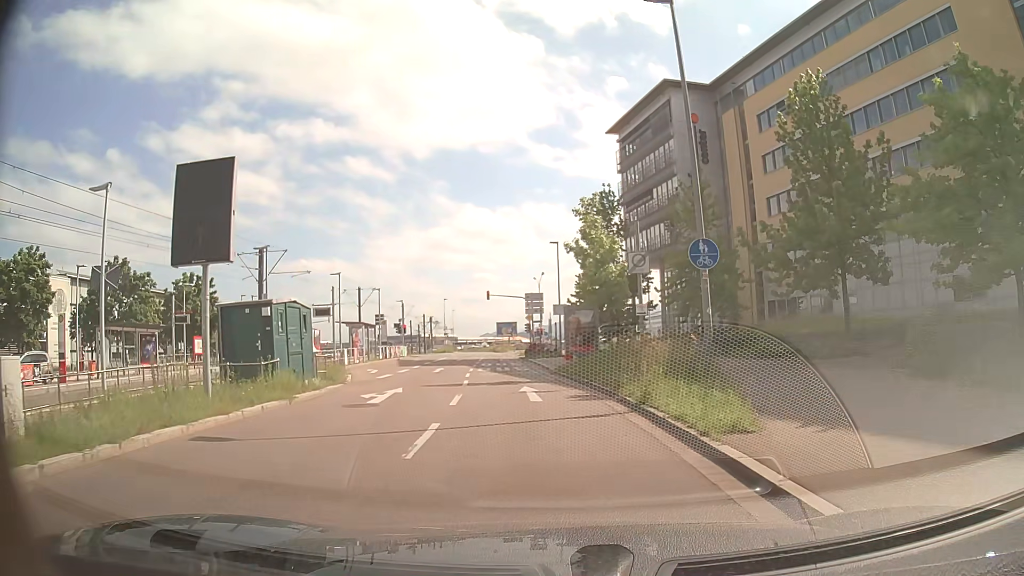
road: secondary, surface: asphalt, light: Day
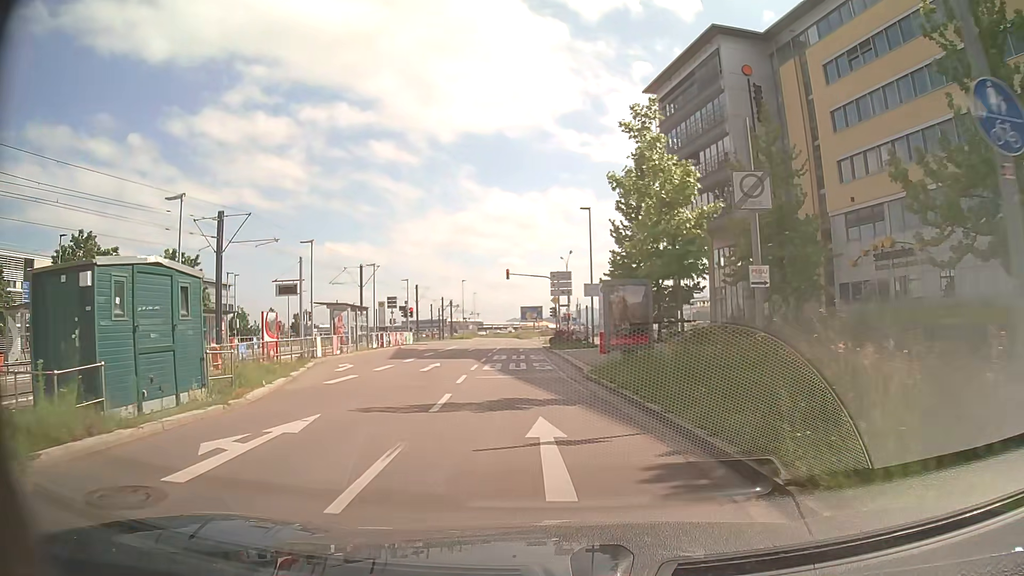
(-0.1, +8.7) m; -2°
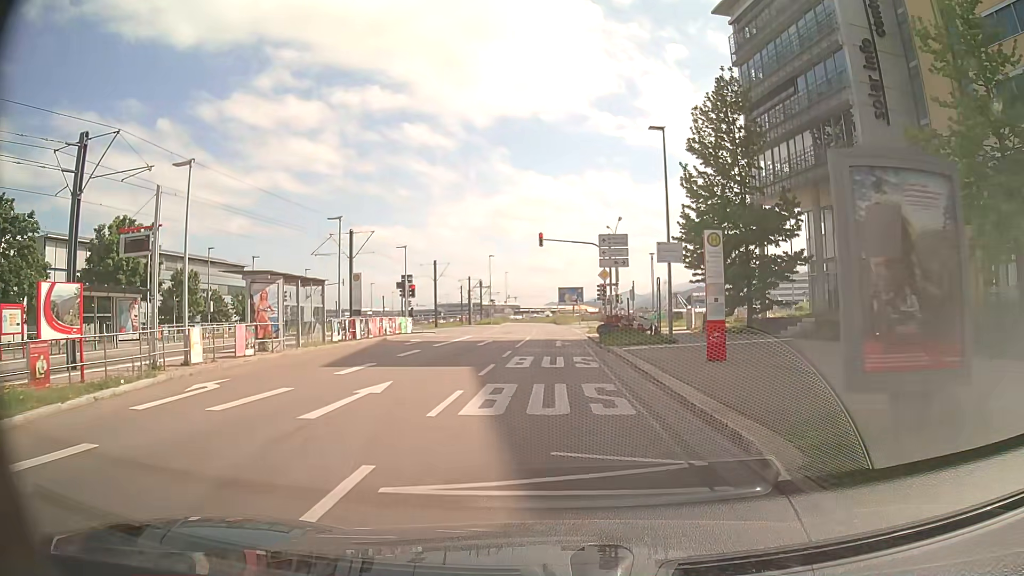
(-0.5, +13.8) m; -3°
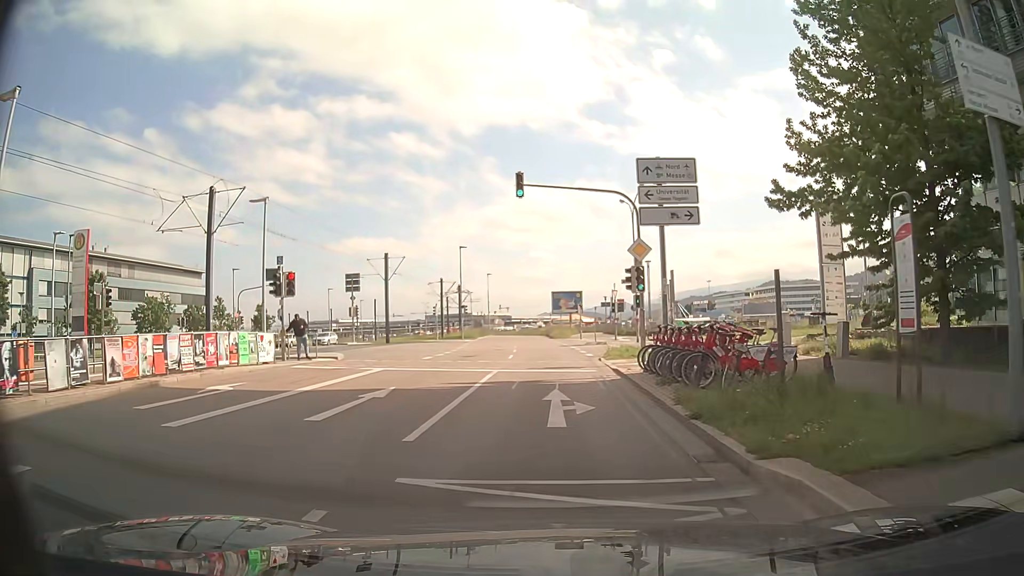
(-0.2, +19.4) m; 0°
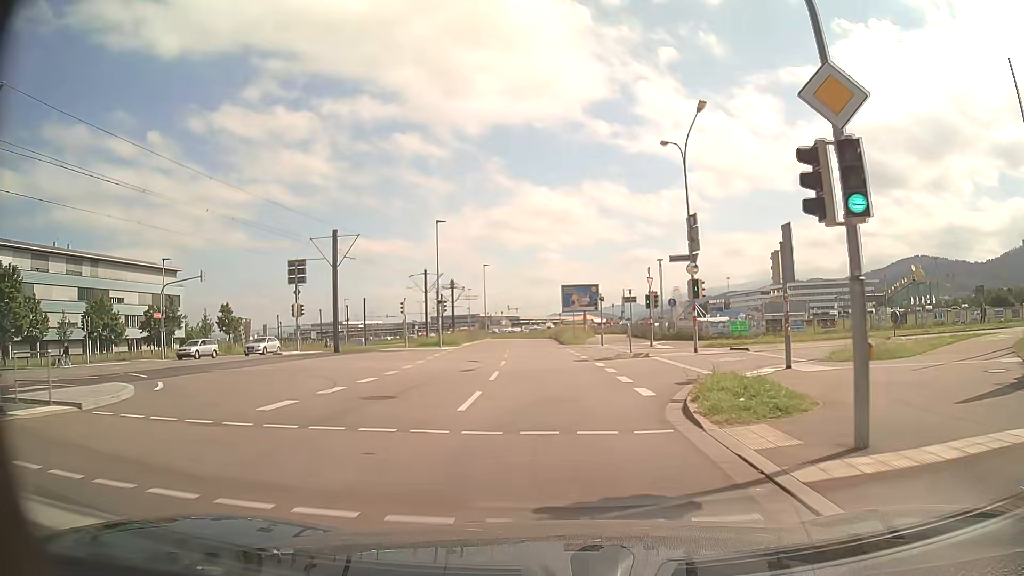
(+0.2, +16.0) m; 0°
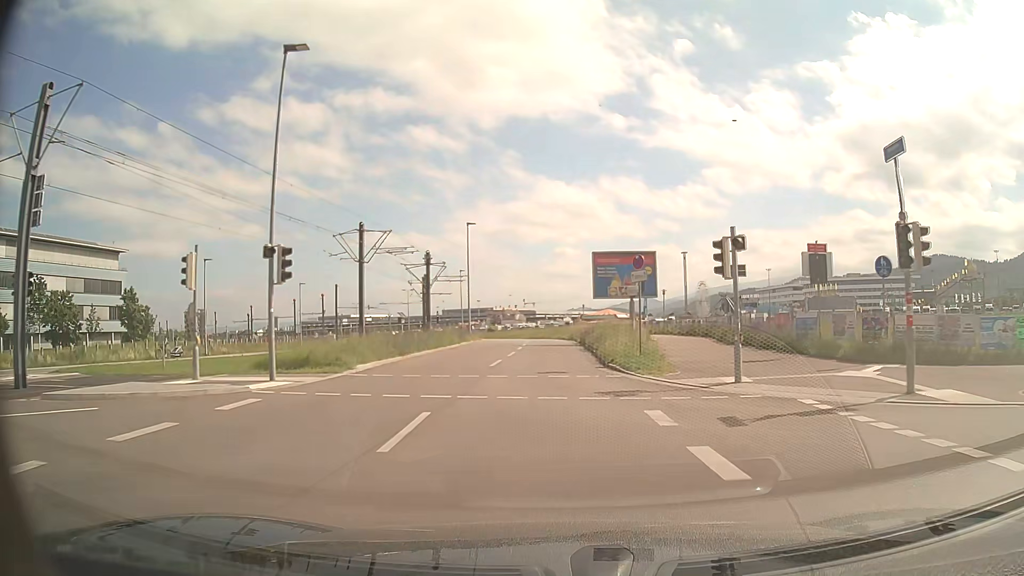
(-0.2, +28.2) m; -1°
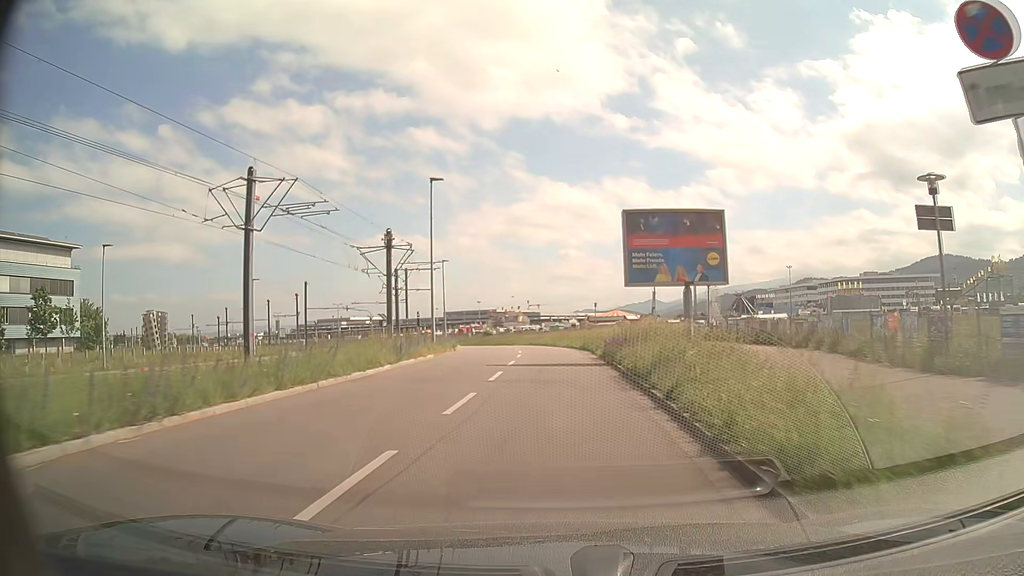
(-0.1, +15.7) m; -1°
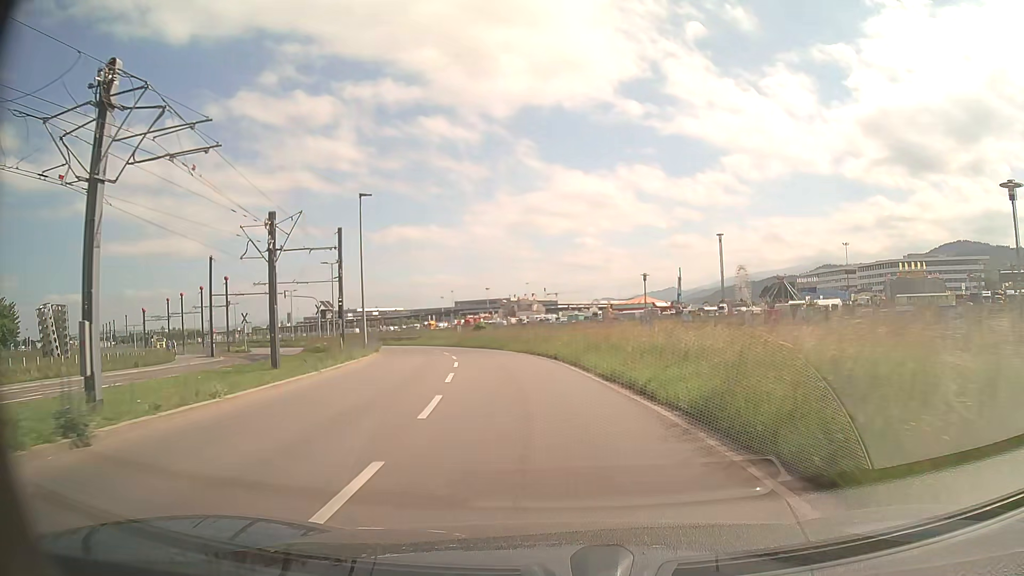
(+0.3, +30.7) m; -1°
(0, +10) (-1, +20) (-3, +30) (-5, +40) (-8, +49) (-11, +59) (-15, +68) (-20, +77) (-25, +85) (-31, +93) m
